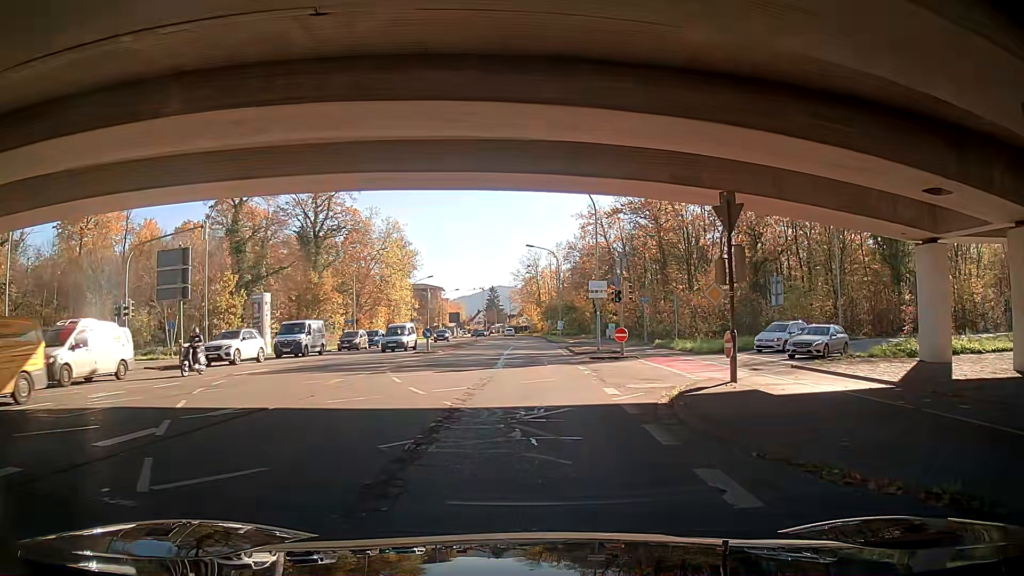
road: secondary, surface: asphalt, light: Day
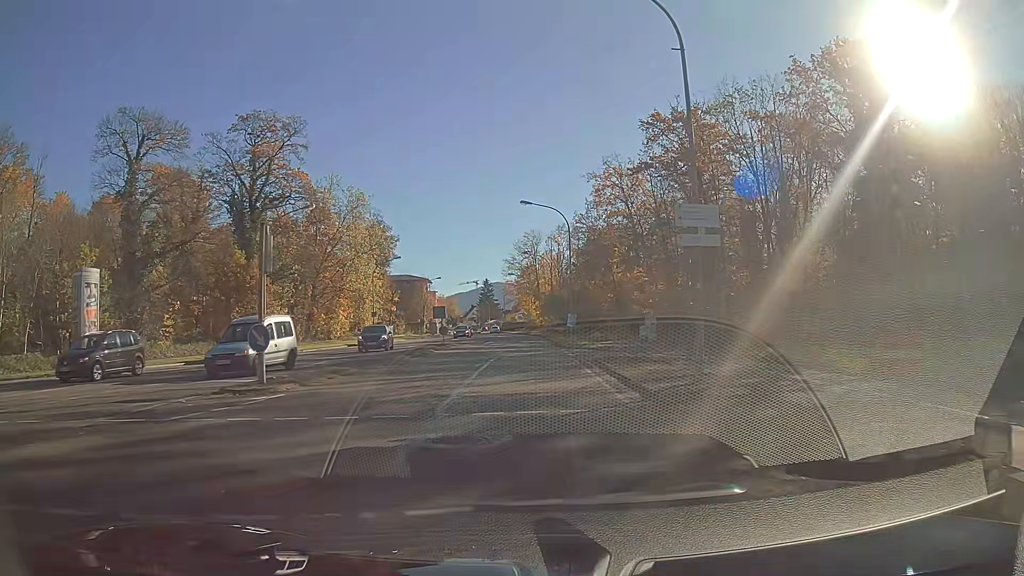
(-0.1, +23.0) m; -1°
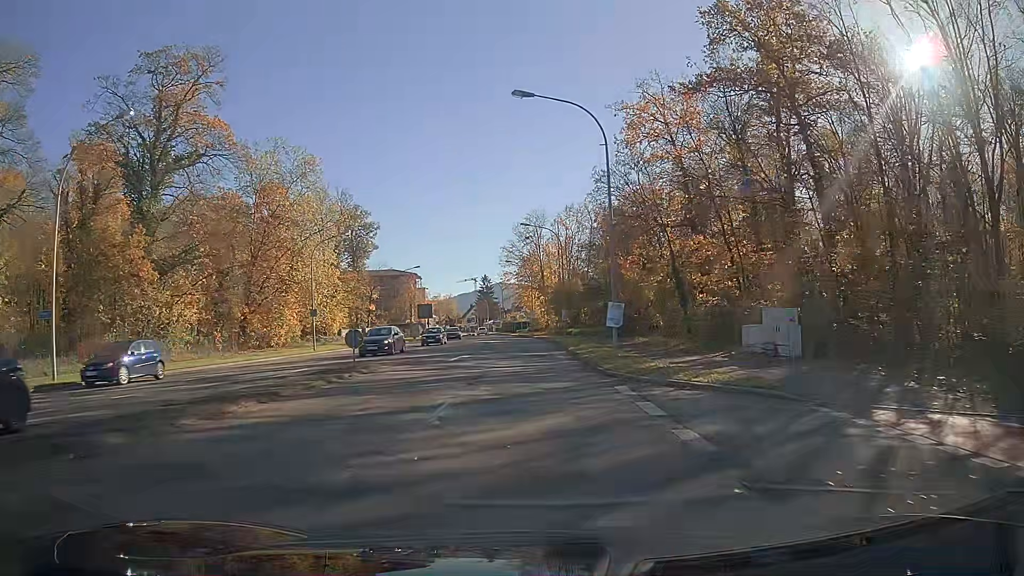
(0.0, +22.7) m; 0°
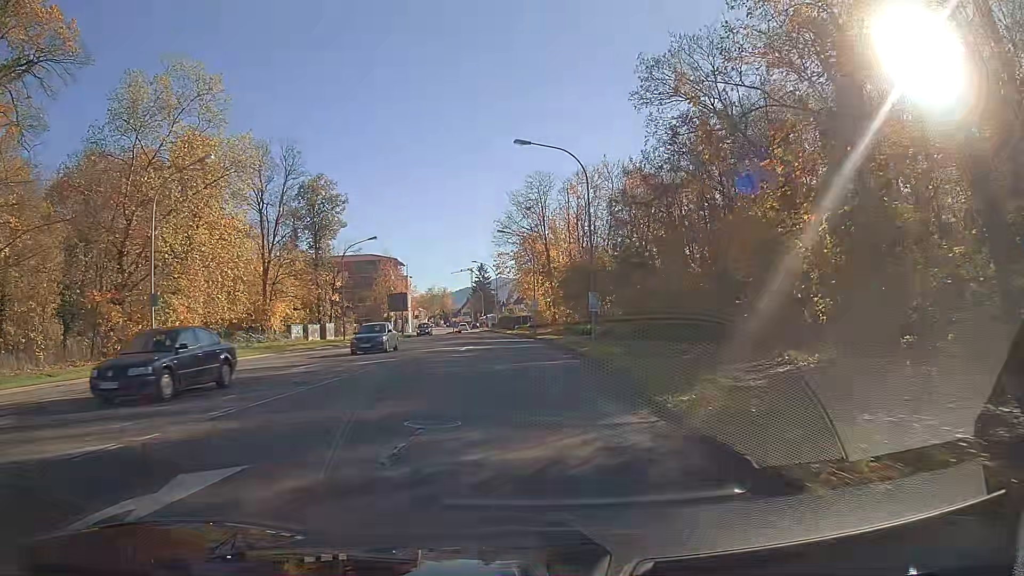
(+0.1, +24.7) m; 0°
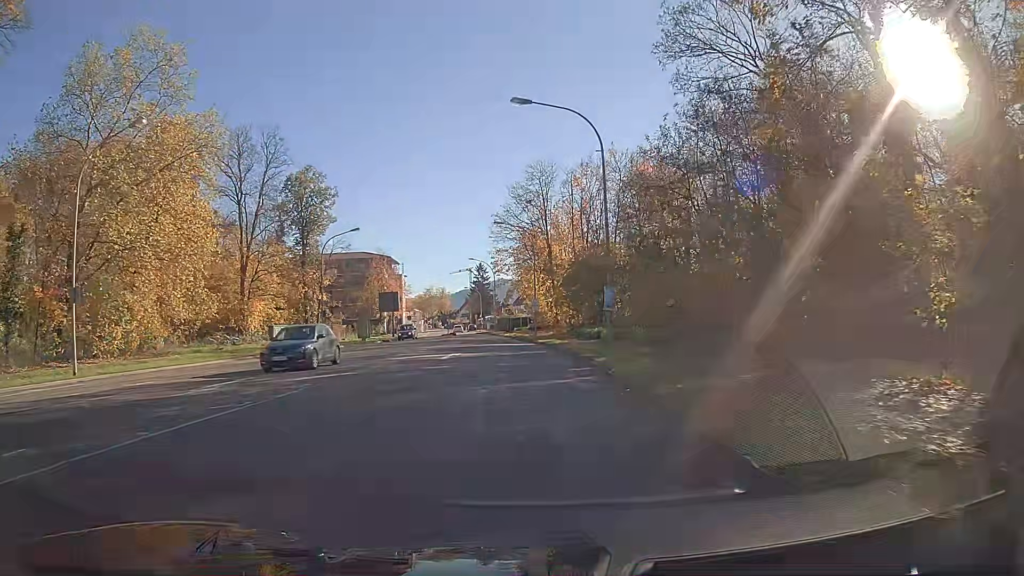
(0.0, +6.3) m; 0°
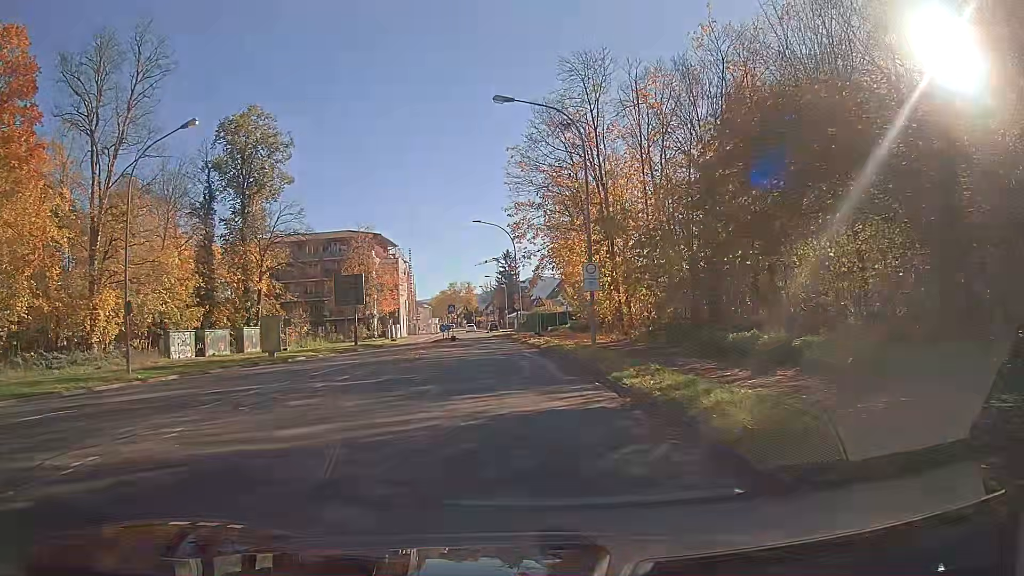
(-0.8, +31.4) m; -4°
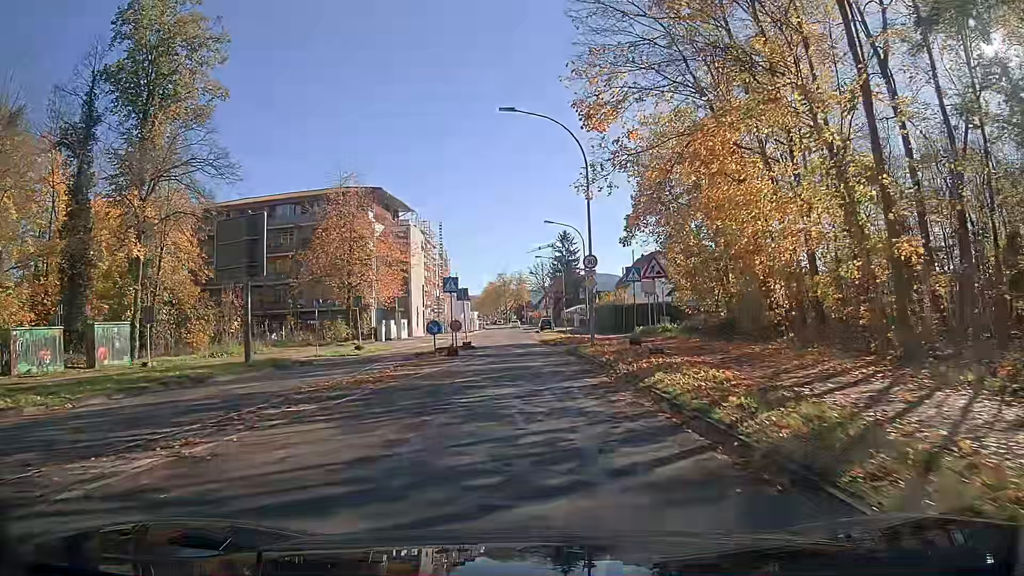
(-1.5, +29.2) m; -5°
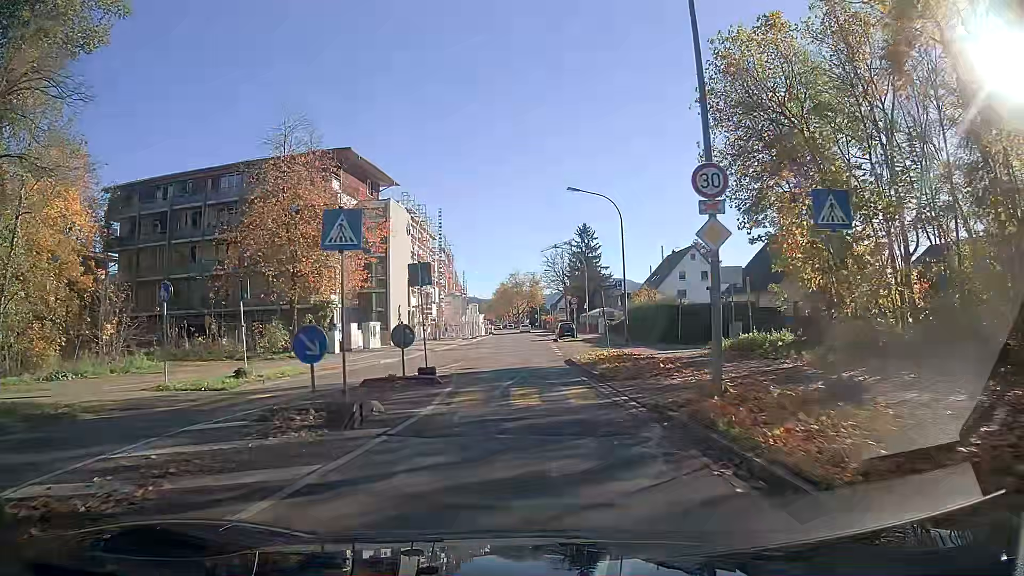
(-0.1, +16.2) m; 0°
(0, +10) (0, +20) (0, +30) (0, +40) (0, +50) (0, +60) (0, +70) (0, +80) (+1, +90) (+1, +100) m
